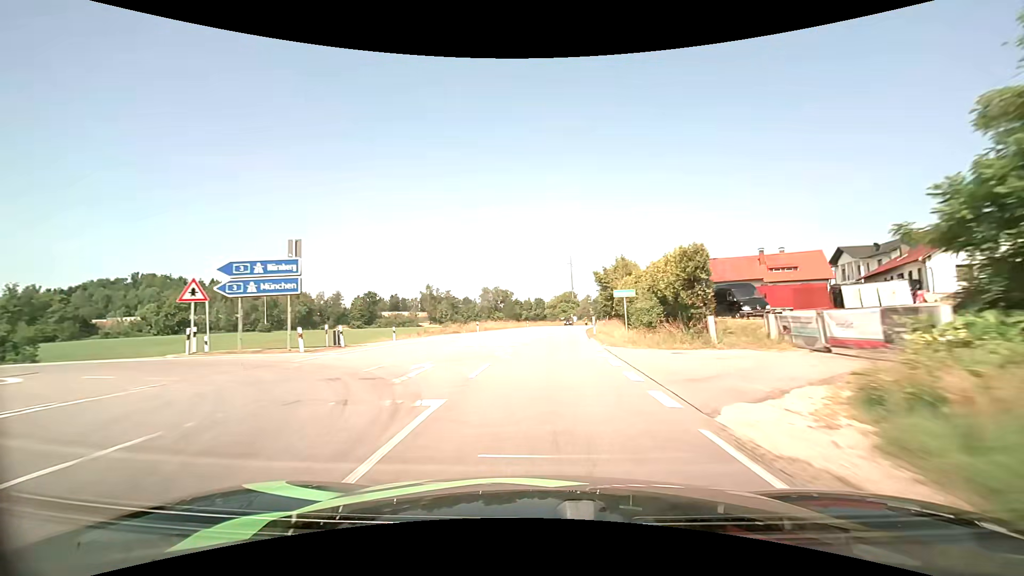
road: primary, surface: asphalt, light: Day
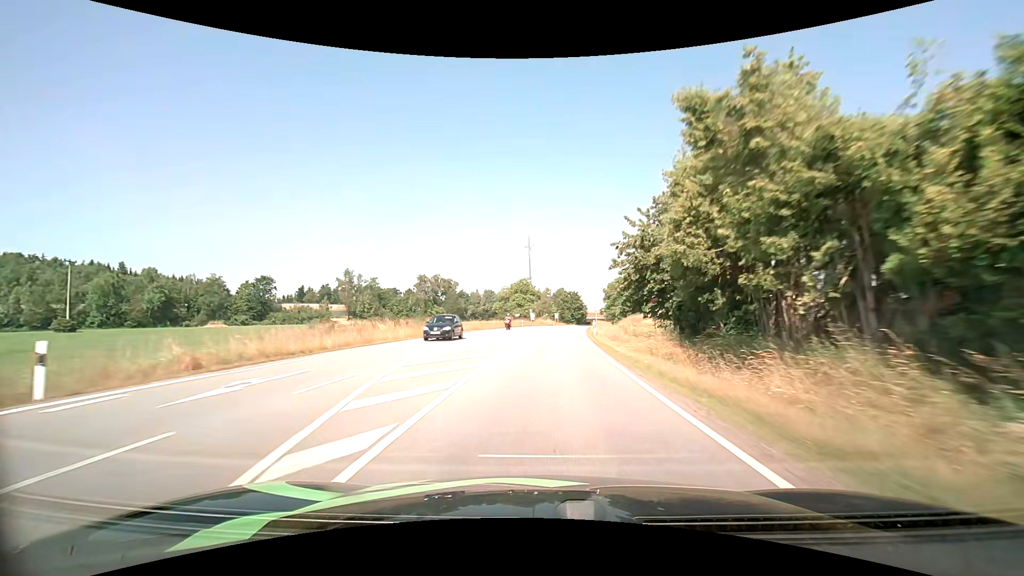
(+2.0, +45.1) m; +5°
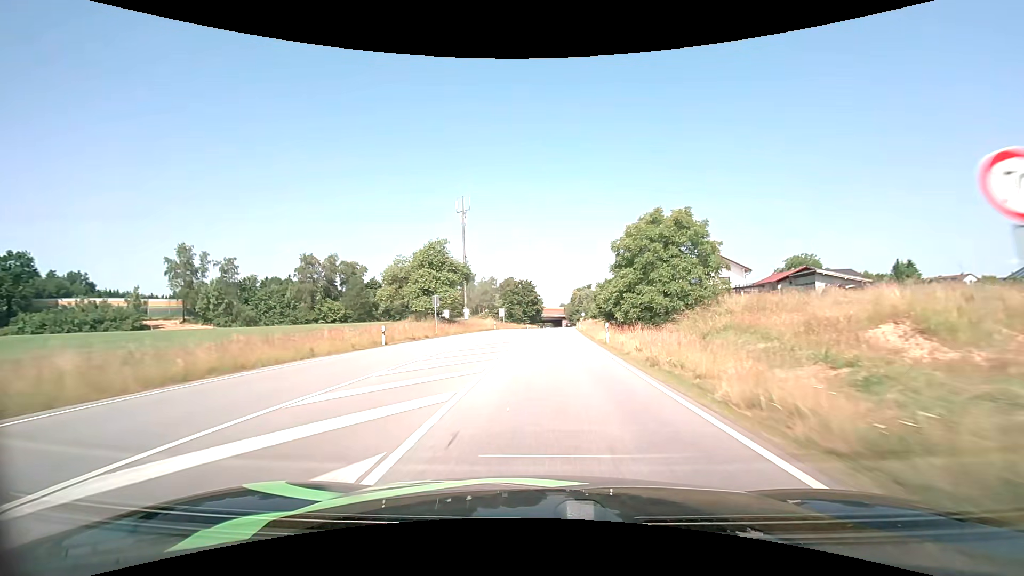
(+2.7, +55.4) m; +6°
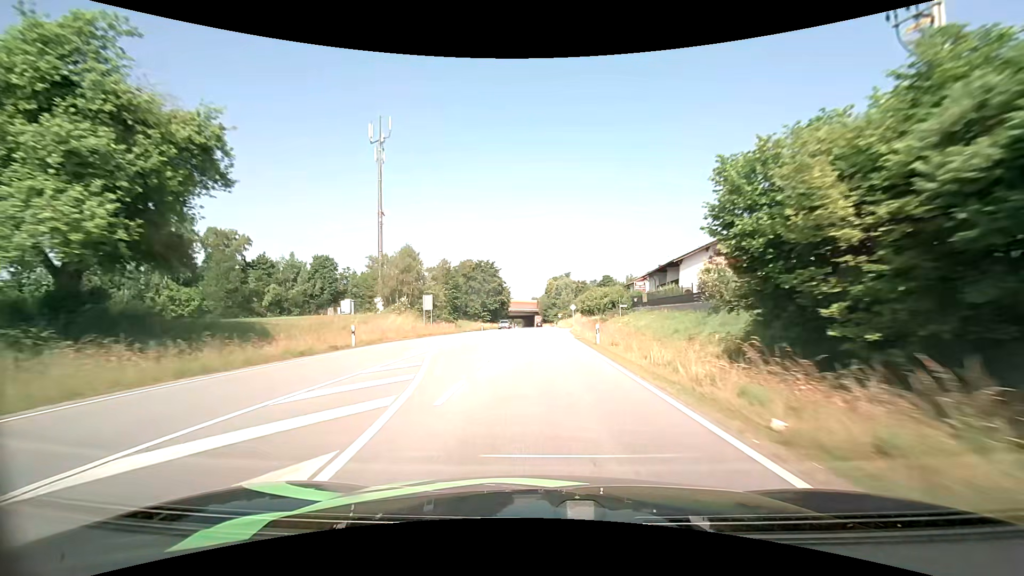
(+1.4, +45.2) m; +3°
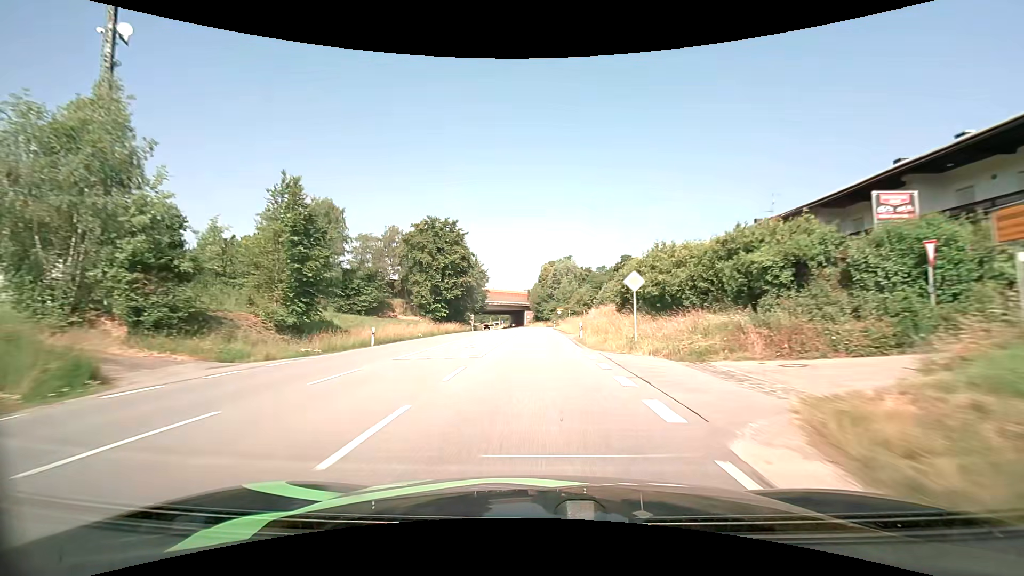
(+0.6, +45.9) m; +1°
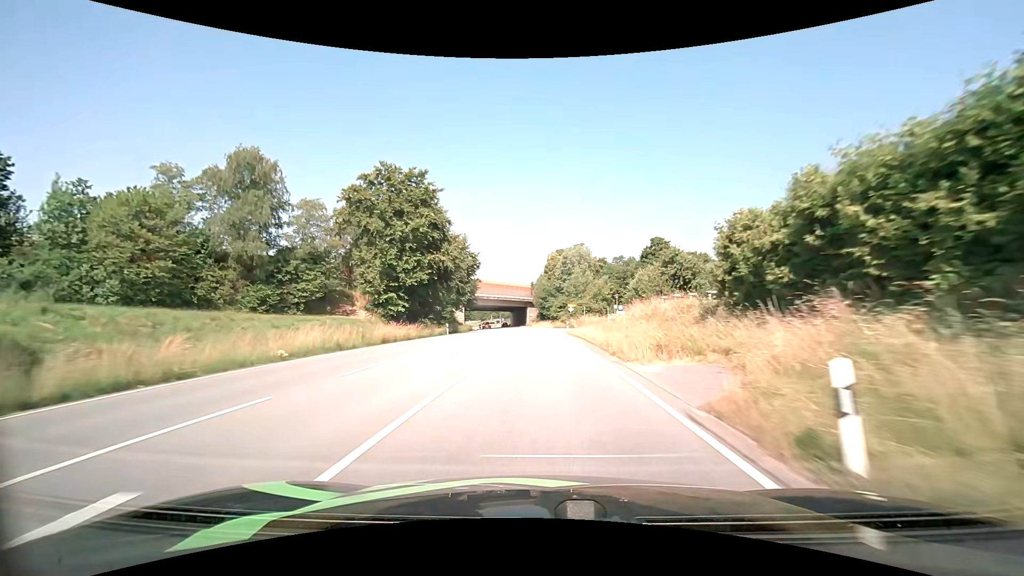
(0.0, +23.3) m; 0°
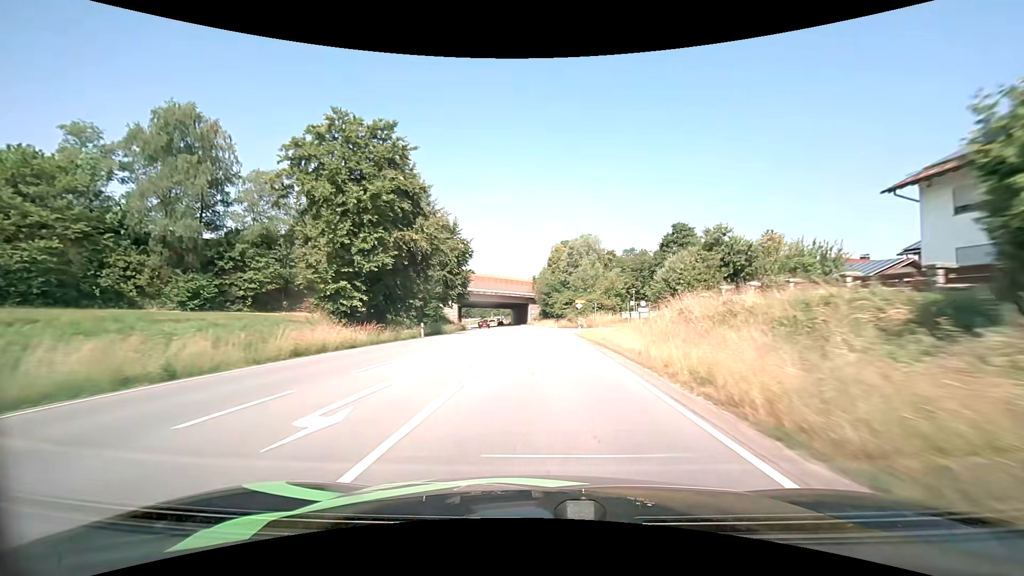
(0.0, +11.6) m; 0°
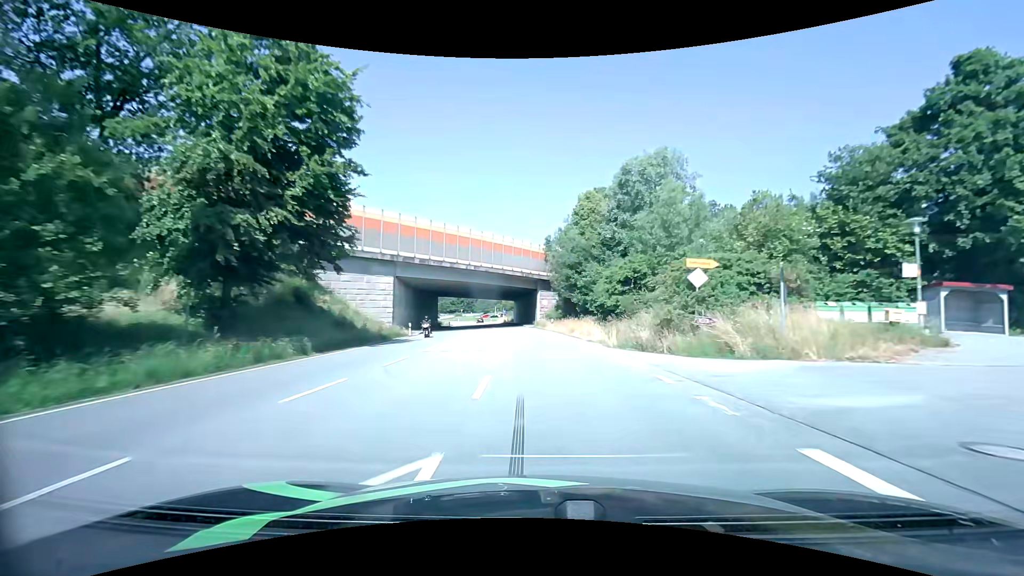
(-0.4, +46.7) m; -1°
(0, +10) (0, +20) (-1, +30) (-2, +40) (-3, +50) (-4, +60) (-4, +70) (-4, +80) (-5, +90) (-5, +100) m
